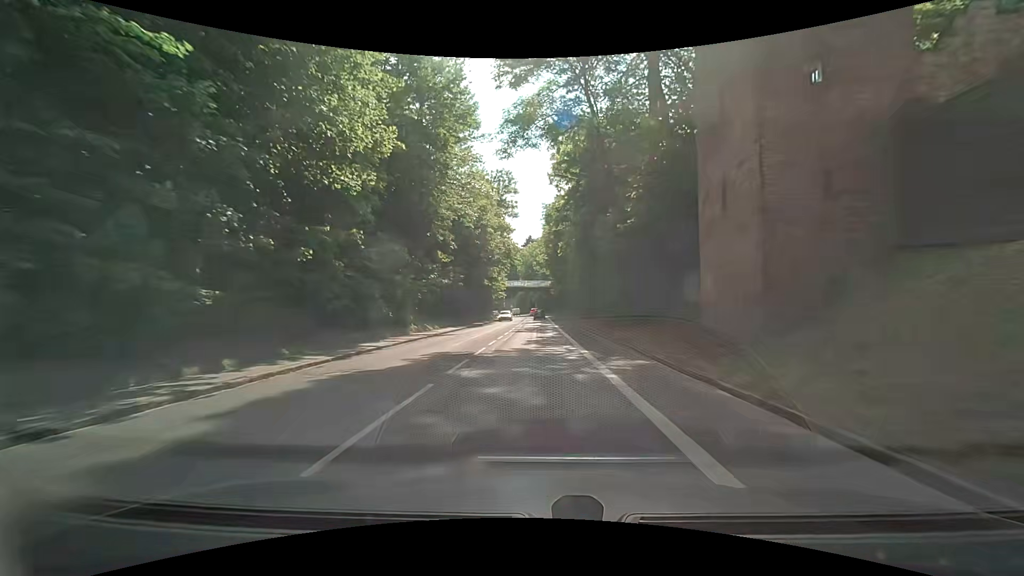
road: secondary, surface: asphalt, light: Day
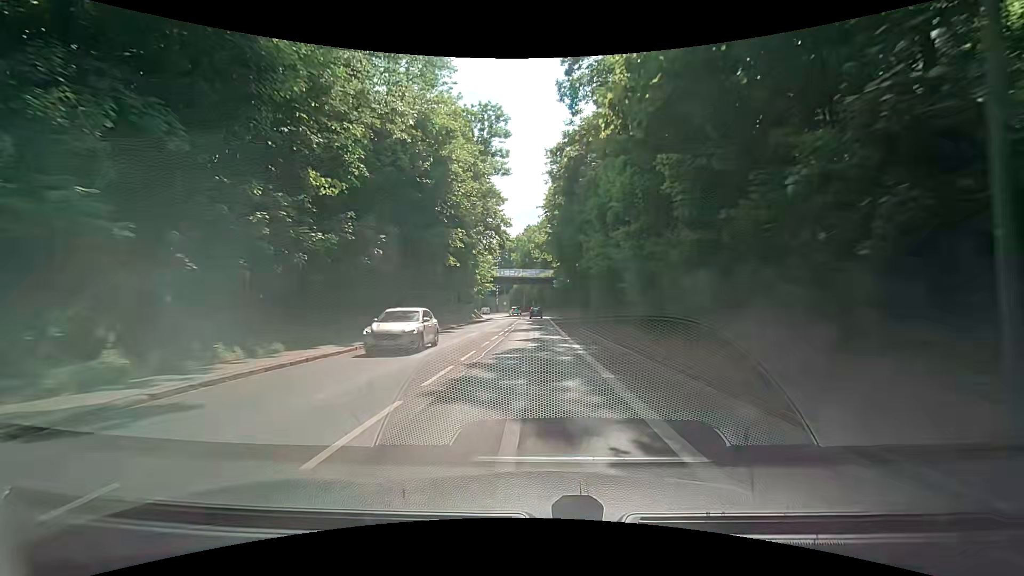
(+0.3, +24.5) m; 0°
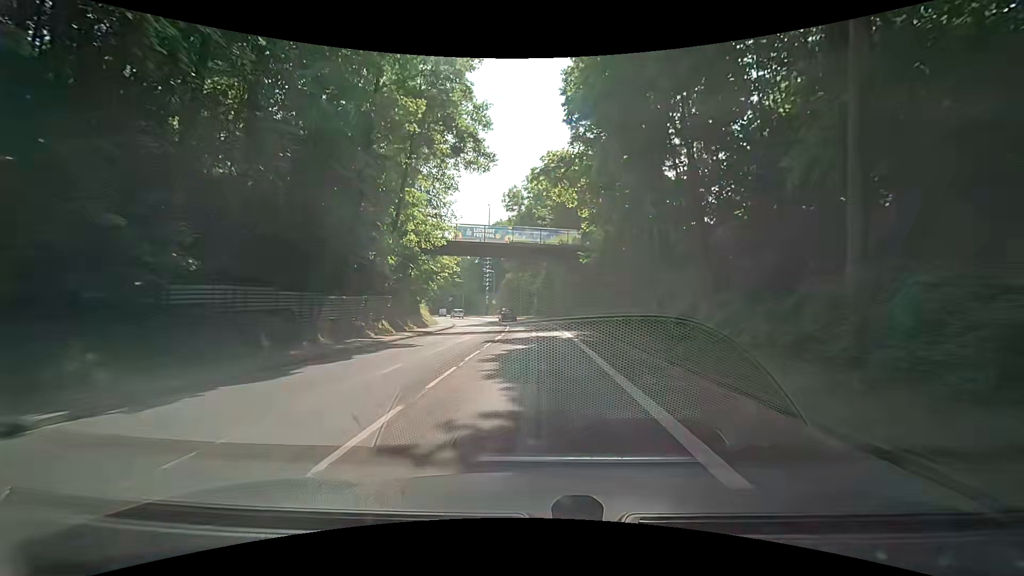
(+0.3, +40.4) m; +1°
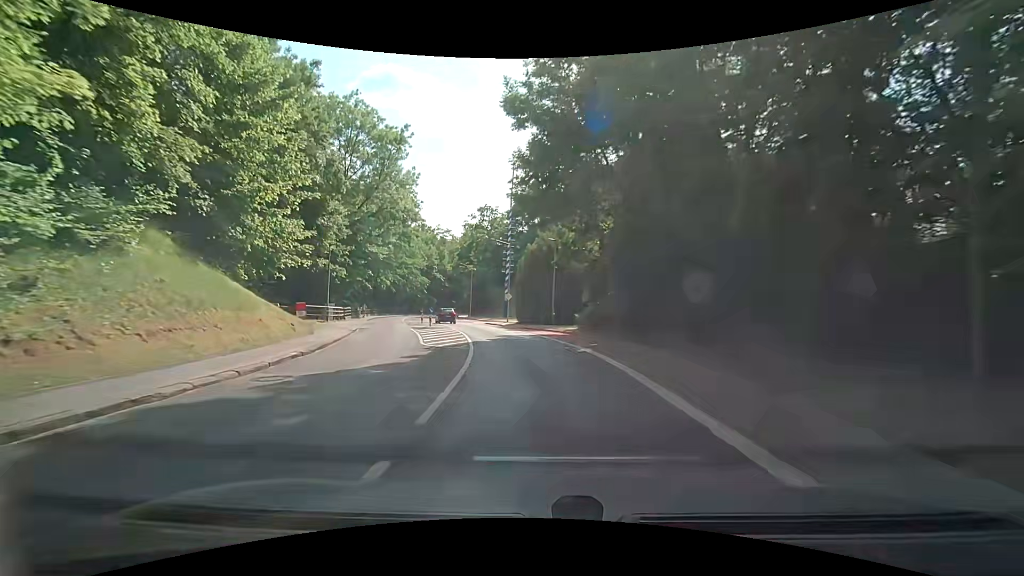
(-1.3, +38.3) m; -6°
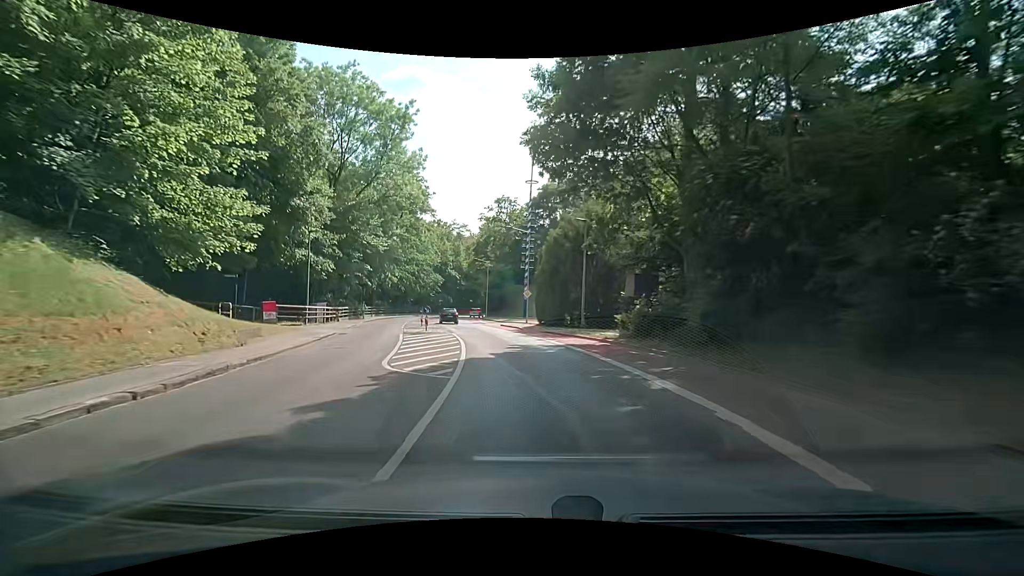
(-0.1, +7.5) m; -3°
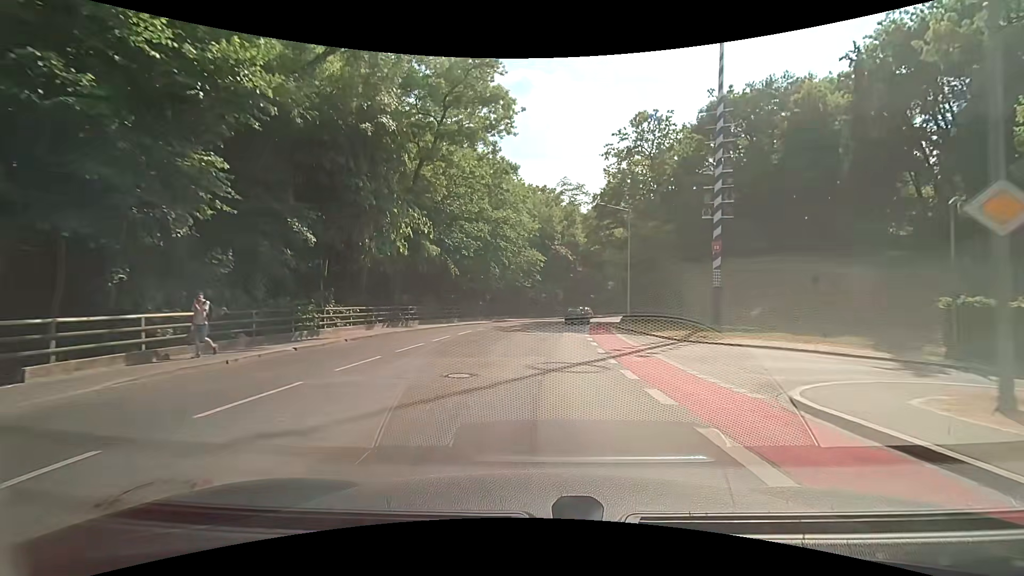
(-4.1, +36.3) m; -12°
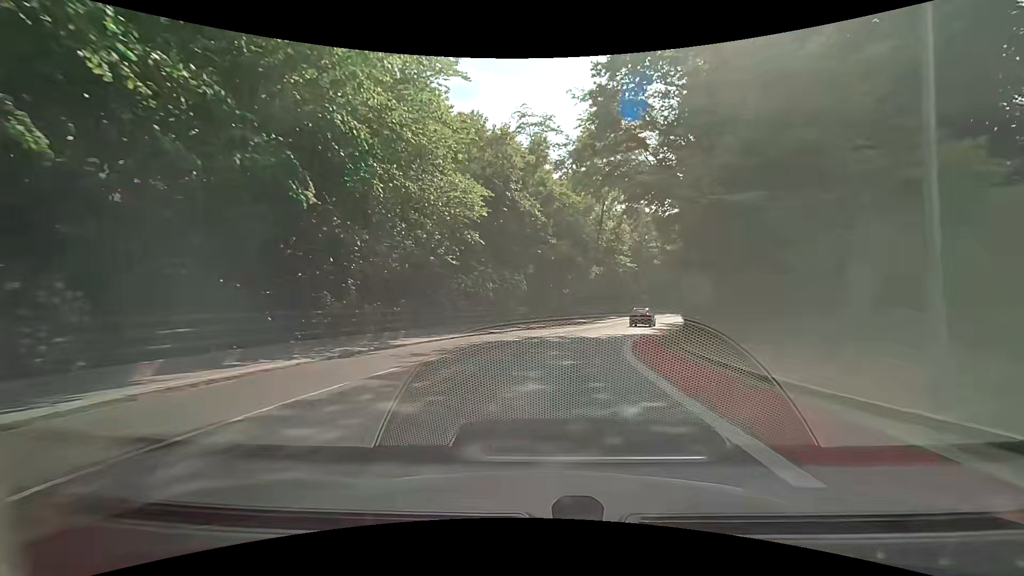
(+0.3, +28.8) m; +5°
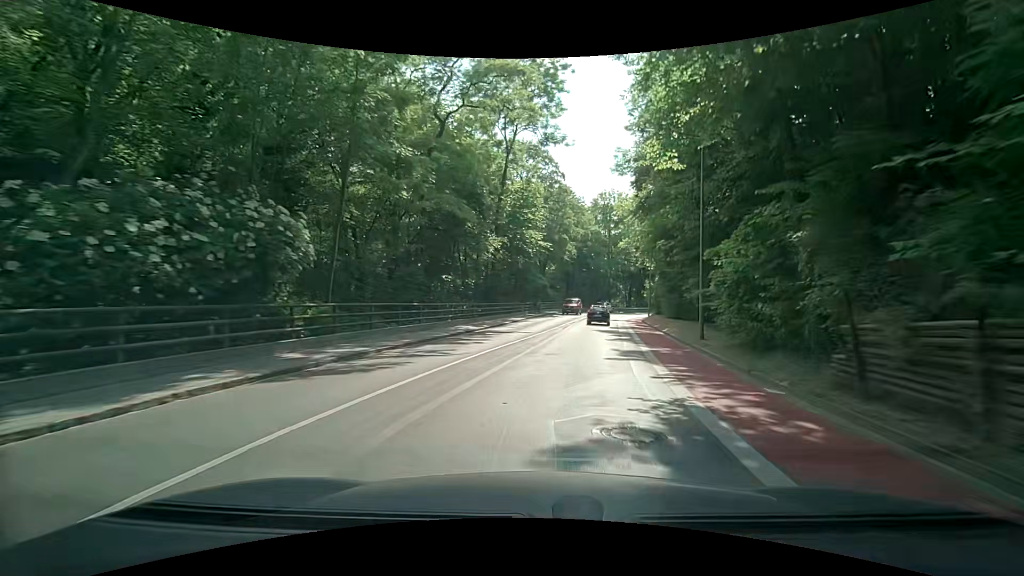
(+1.8, +21.4) m; +11°
(0, +10) (+2, +20) (+3, +30) (+5, +40) (+6, +50) (+8, +59) (+11, +69) (+16, +78) (+21, +86) (+28, +93) m
